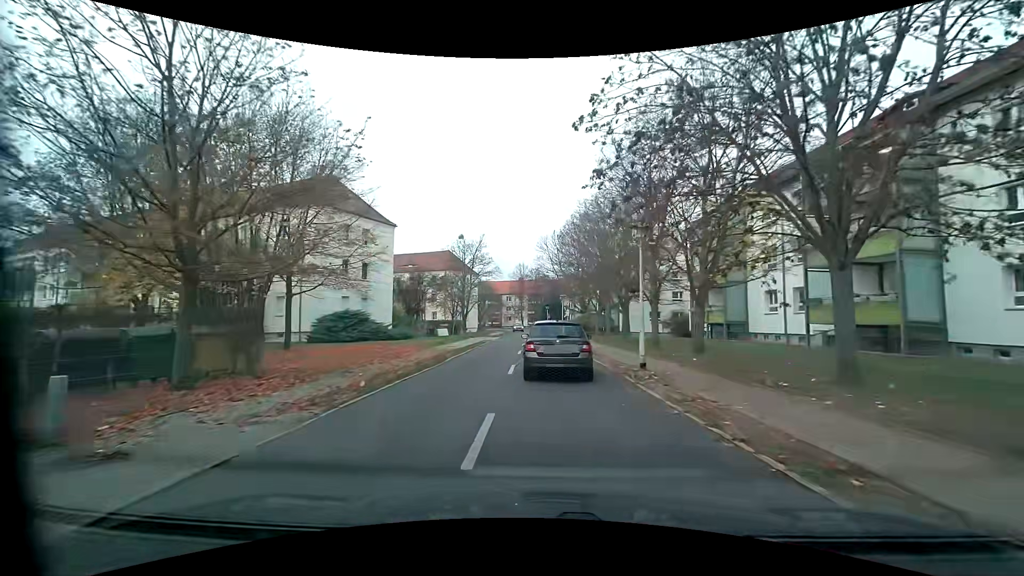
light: Day
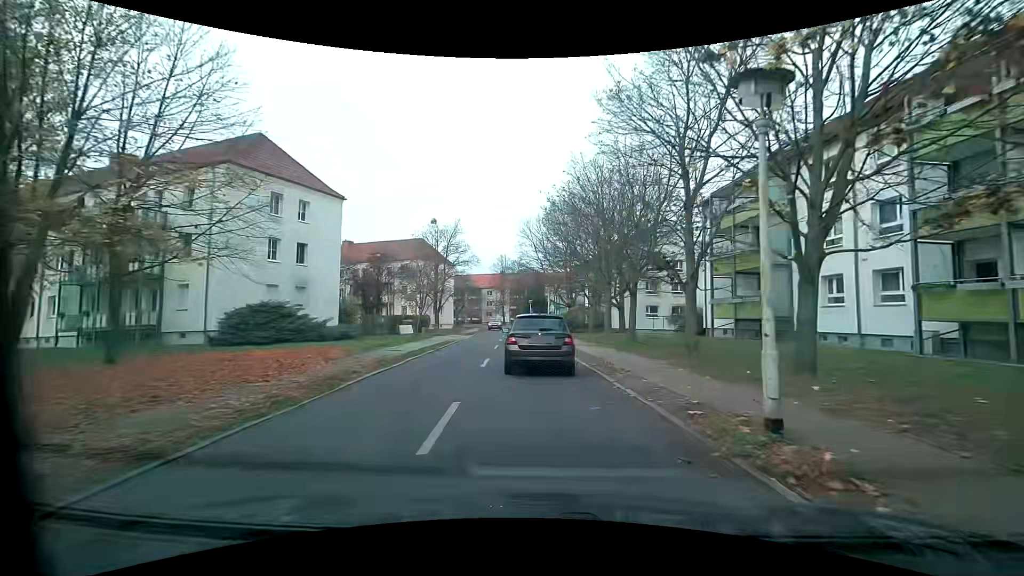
(+0.1, +8.8) m; +2°
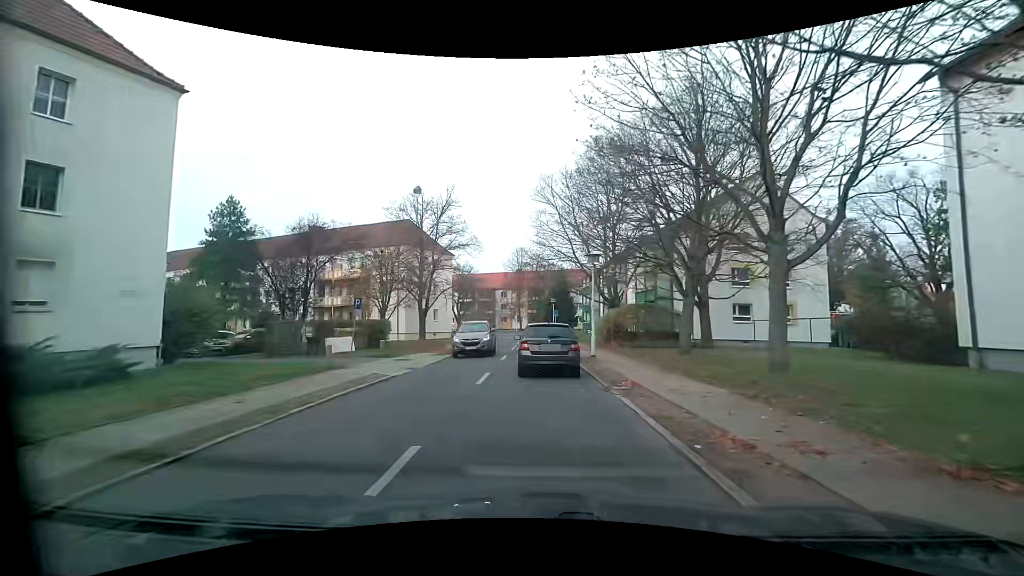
(-0.7, +20.4) m; -3°
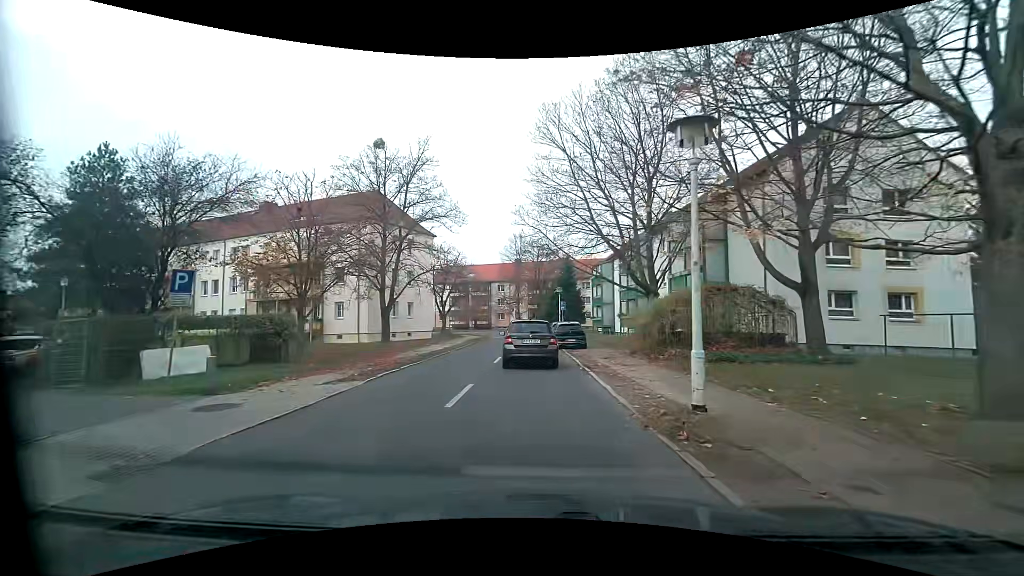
(0.0, +12.7) m; 0°
(0, +10) (-1, +20) (-1, +30) (-1, +40) (-1, +50) (-1, +60) (-4, +70) (-10, +78) (-17, +84) (-26, +88) m
